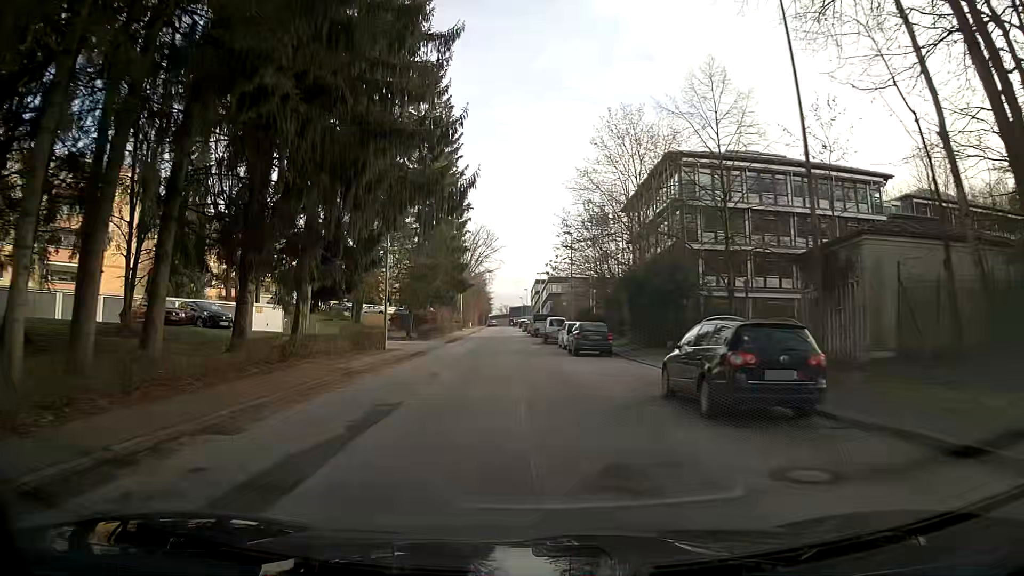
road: residential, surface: asphalt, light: Day
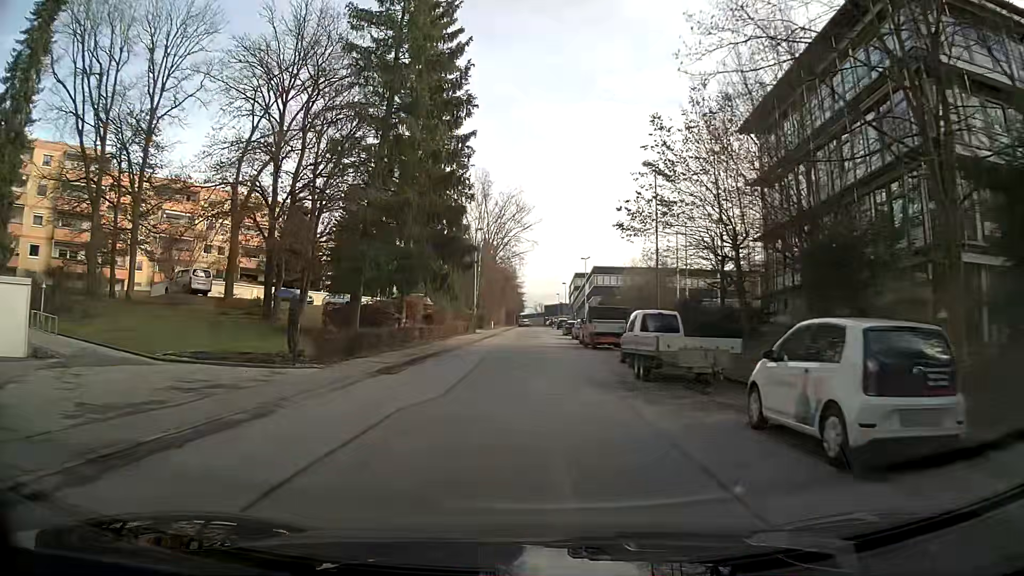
(-1.5, +29.4) m; -4°
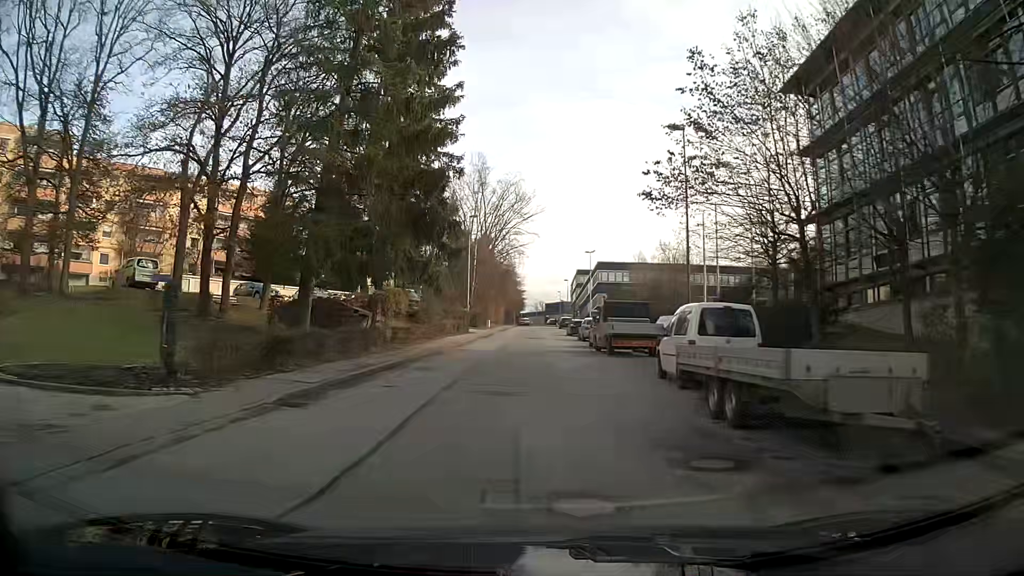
(0.0, +7.2) m; 0°
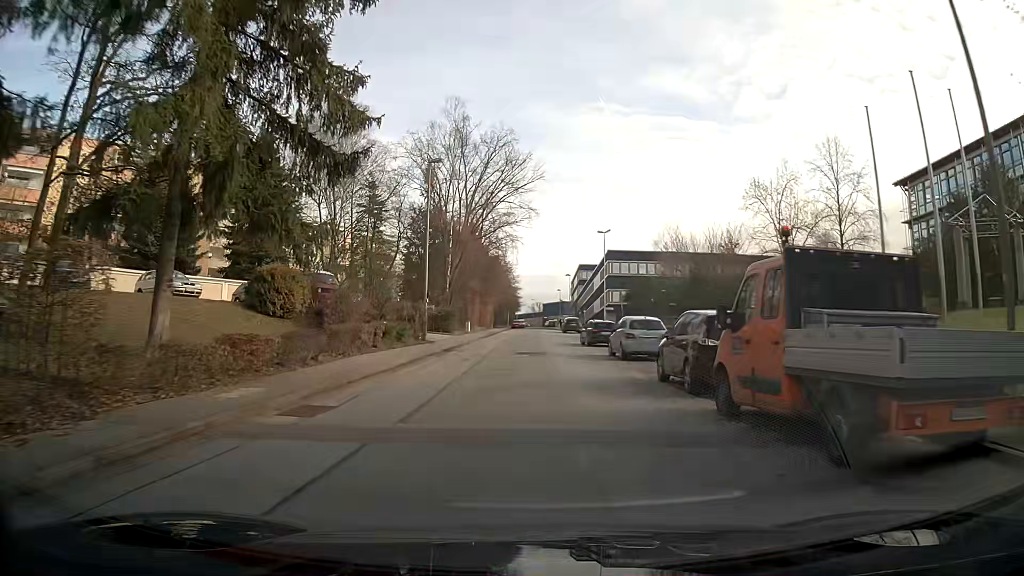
(+0.2, +21.4) m; +1°
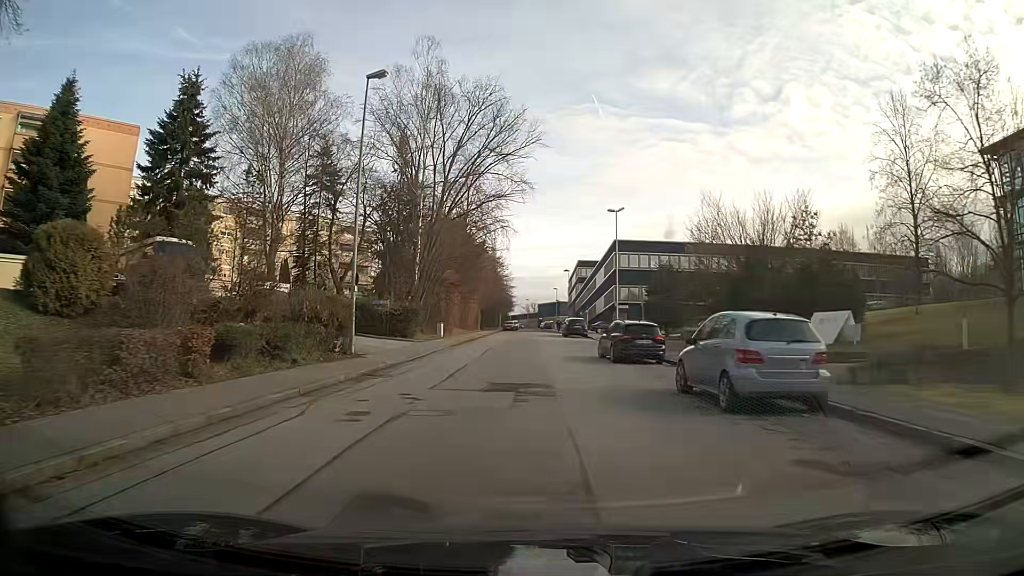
(0.0, +14.0) m; 0°
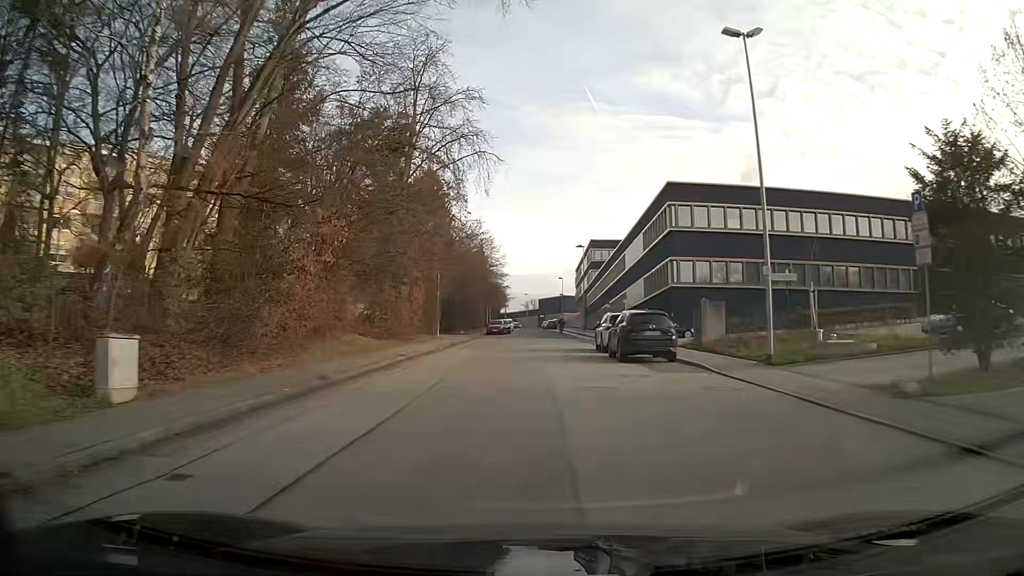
(+0.1, +35.0) m; 0°
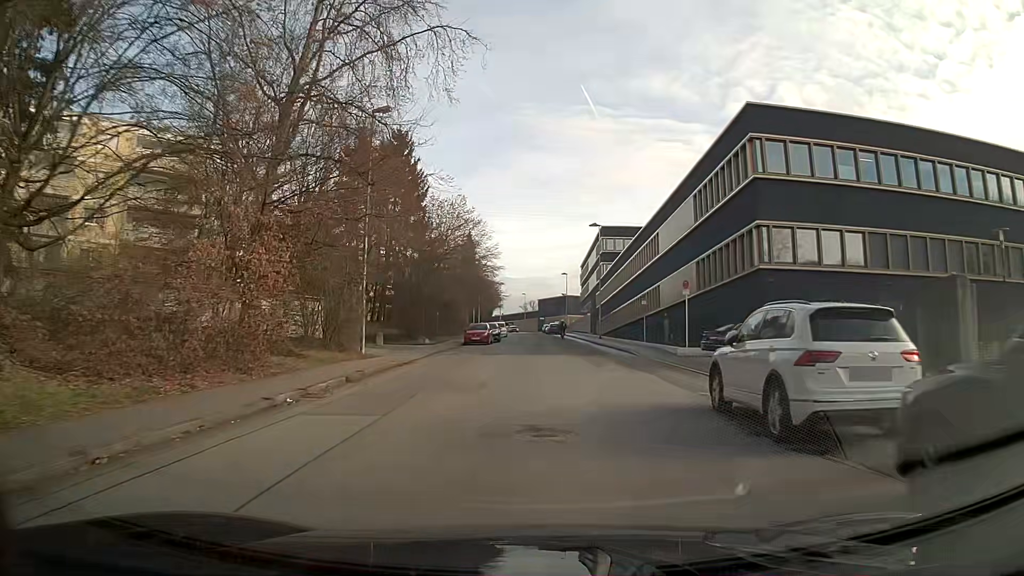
(+0.1, +20.1) m; 0°
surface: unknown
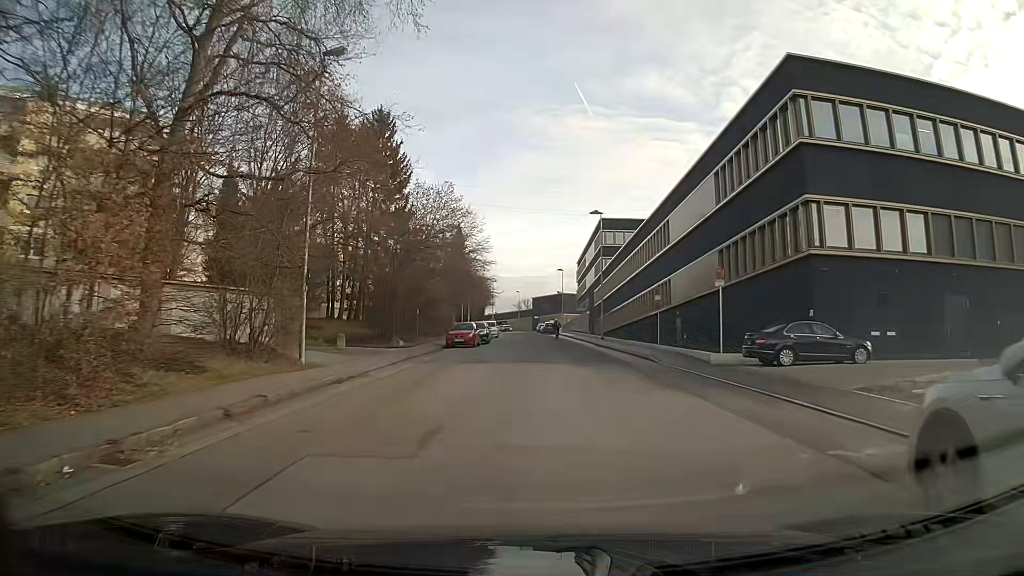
(0.0, +6.3) m; +1°
(0, +10) (+1, +20) (+1, +30) (+1, +40) (+1, +50) (+1, +60) (0, +70) (-1, +80) (-2, +90) (-3, +100) m
